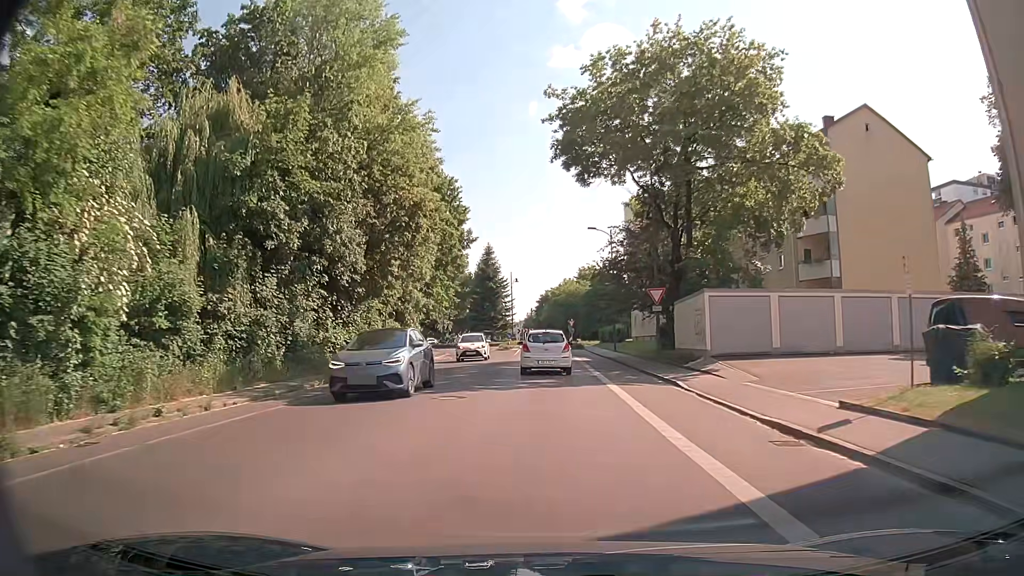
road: tertiary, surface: asphalt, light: Day
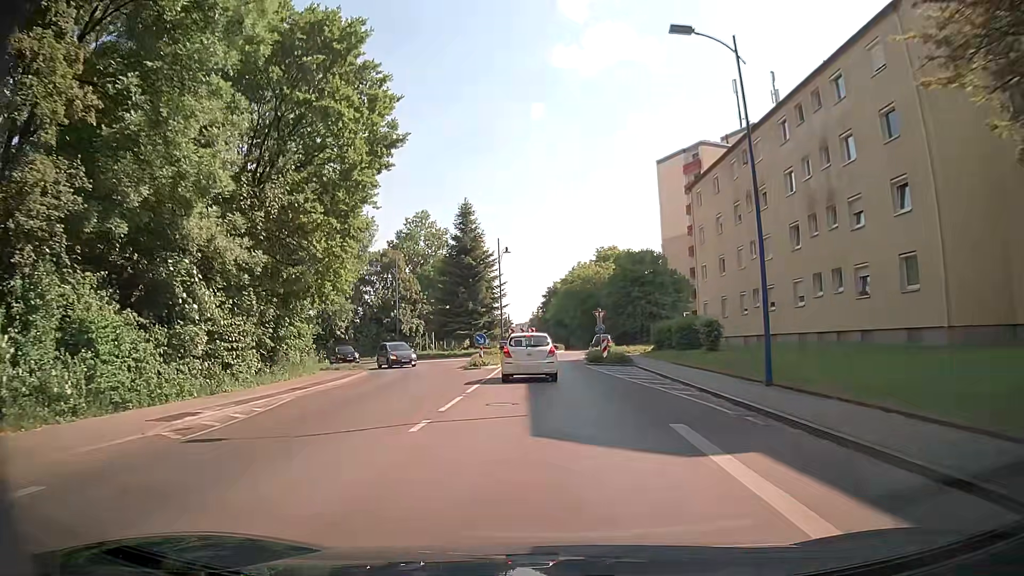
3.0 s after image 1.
(+0.4, +32.8) m; 0°
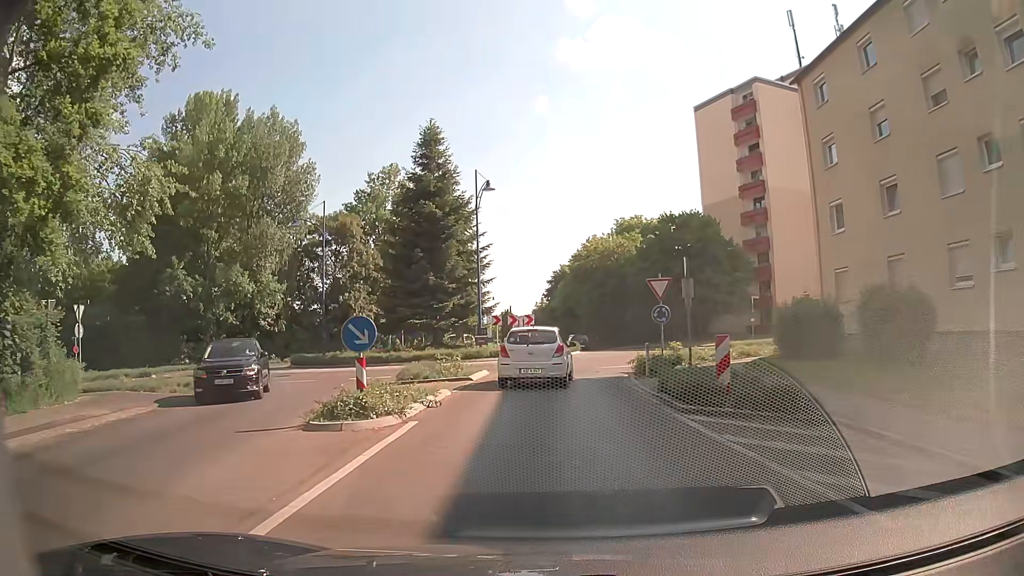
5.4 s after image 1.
(-0.1, +21.6) m; 0°
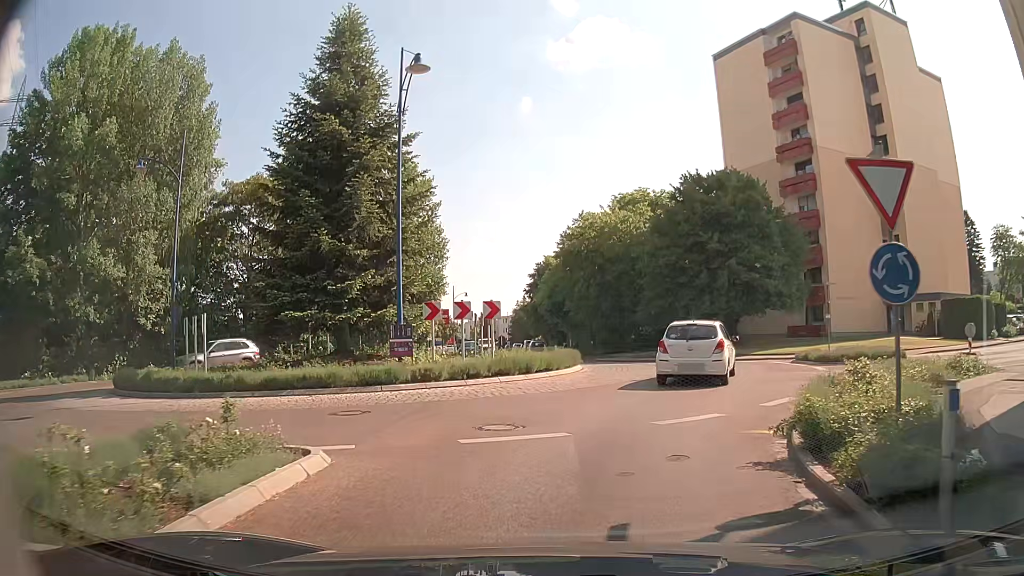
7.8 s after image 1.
(0.0, +15.5) m; 0°
